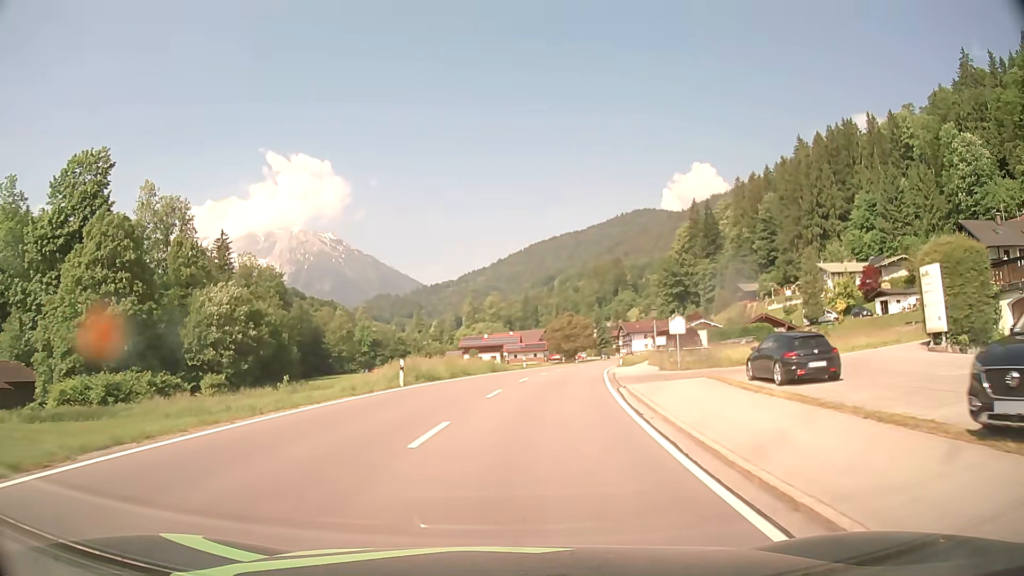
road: primary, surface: asphalt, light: Day
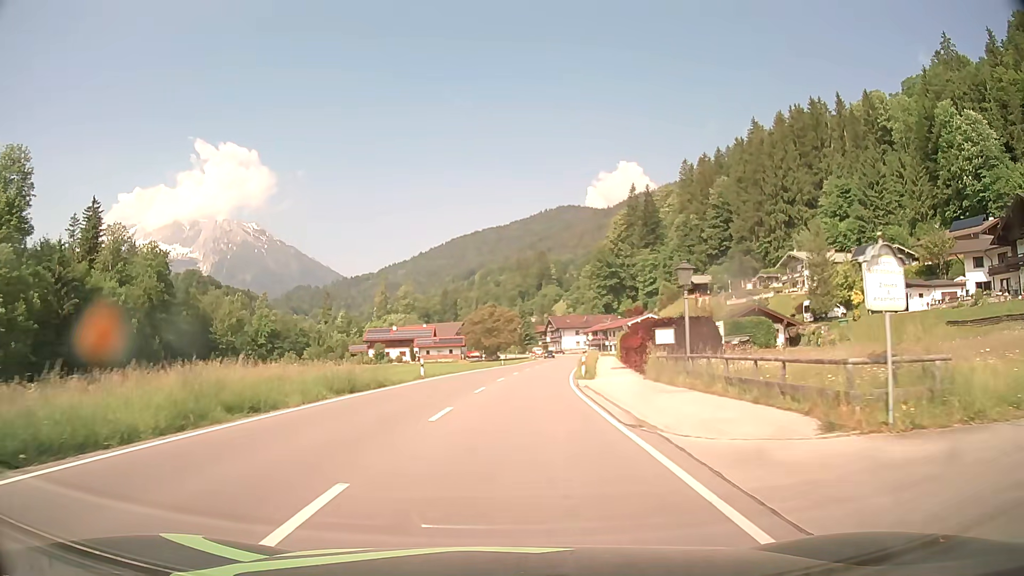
(+1.5, +23.1) m; +7°
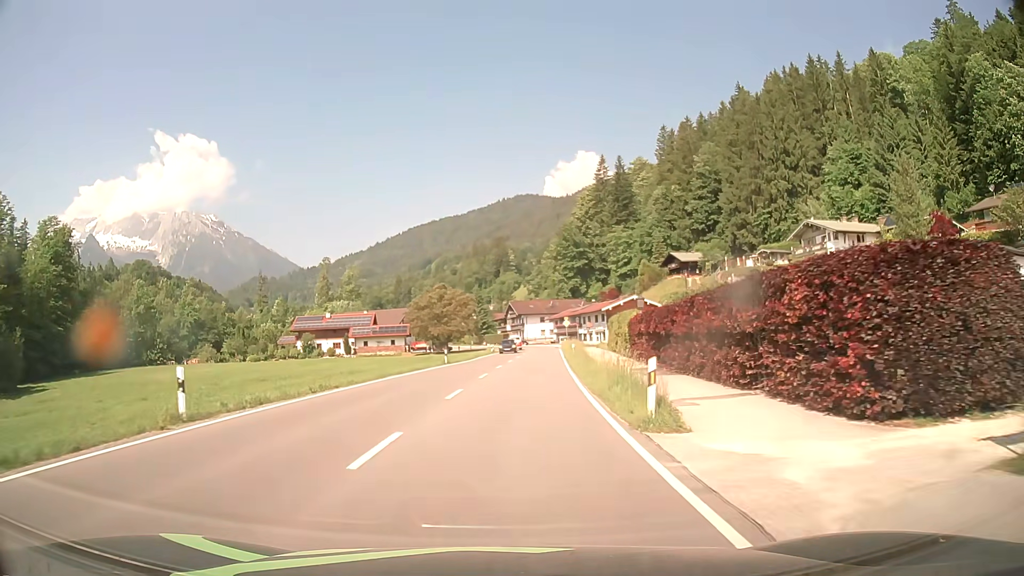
(+0.8, +23.5) m; +4°
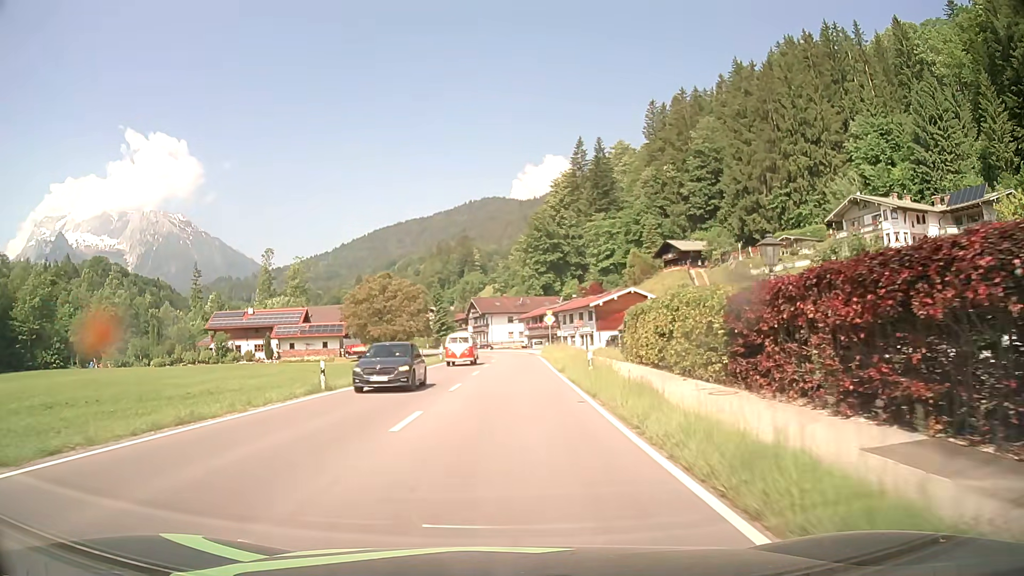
(+0.6, +23.7) m; +3°
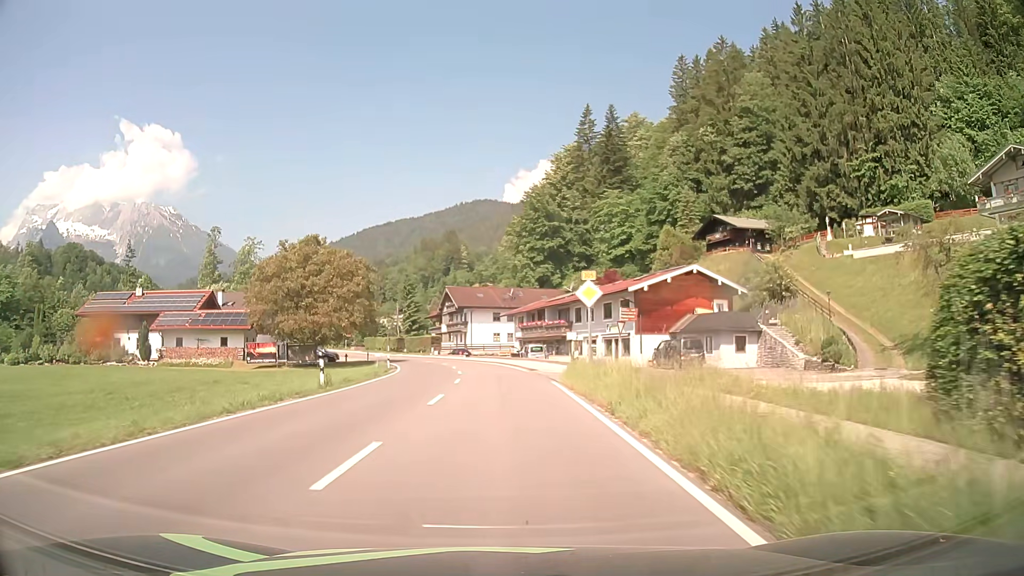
(+0.5, +31.3) m; +1°
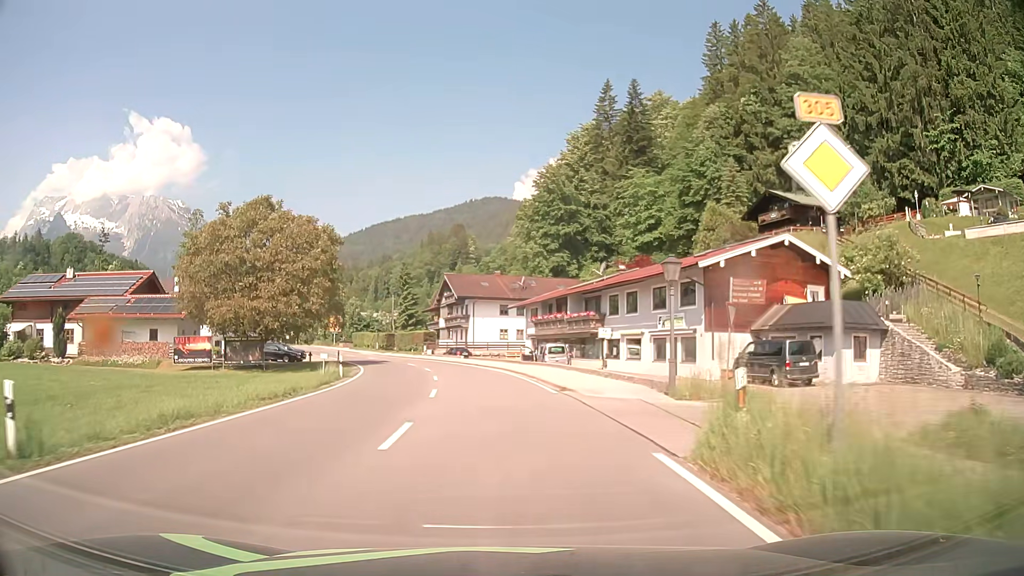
(-0.1, +15.5) m; -1°
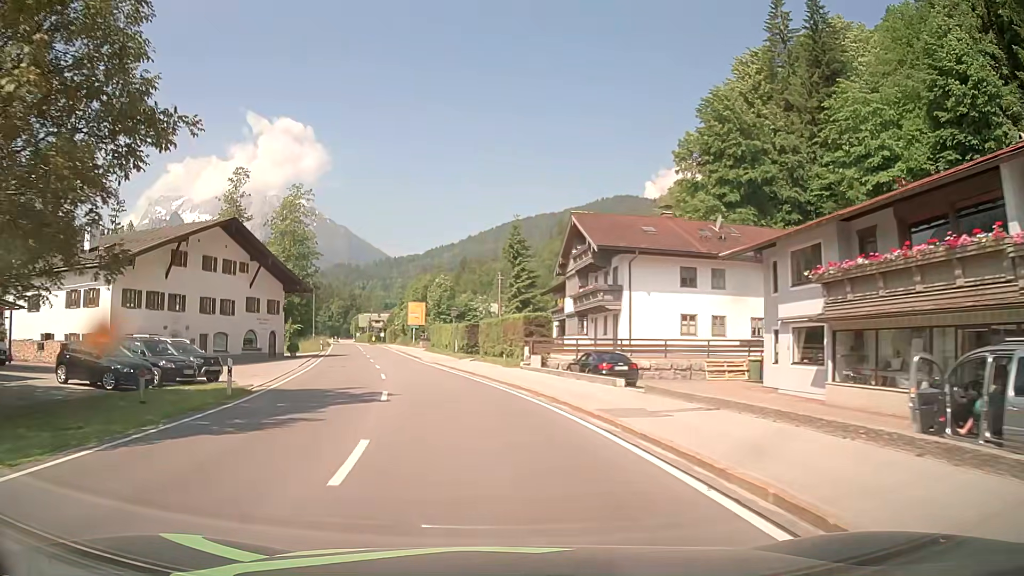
(-2.8, +38.6) m; -11°
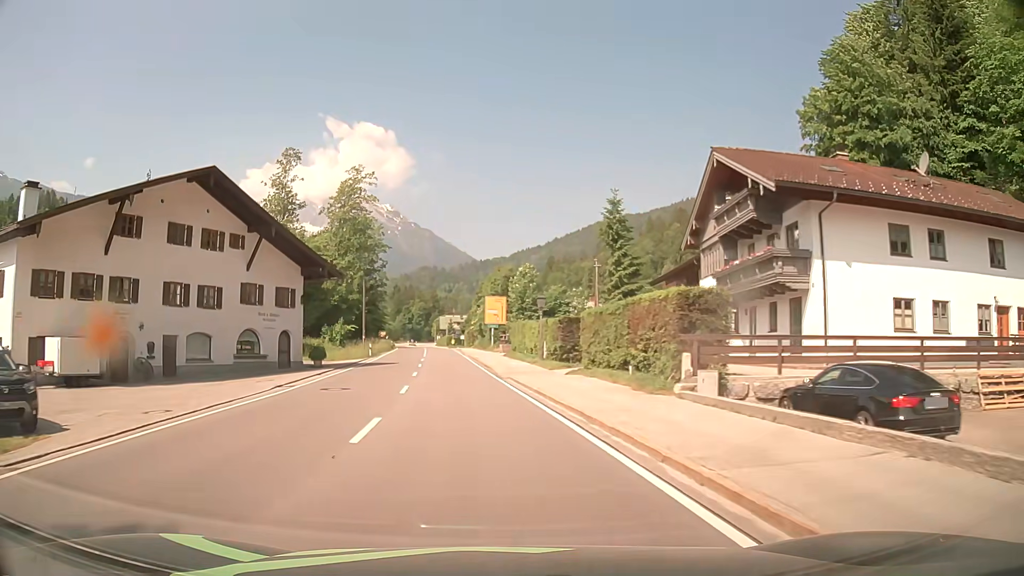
(-1.1, +15.5) m; -8°
